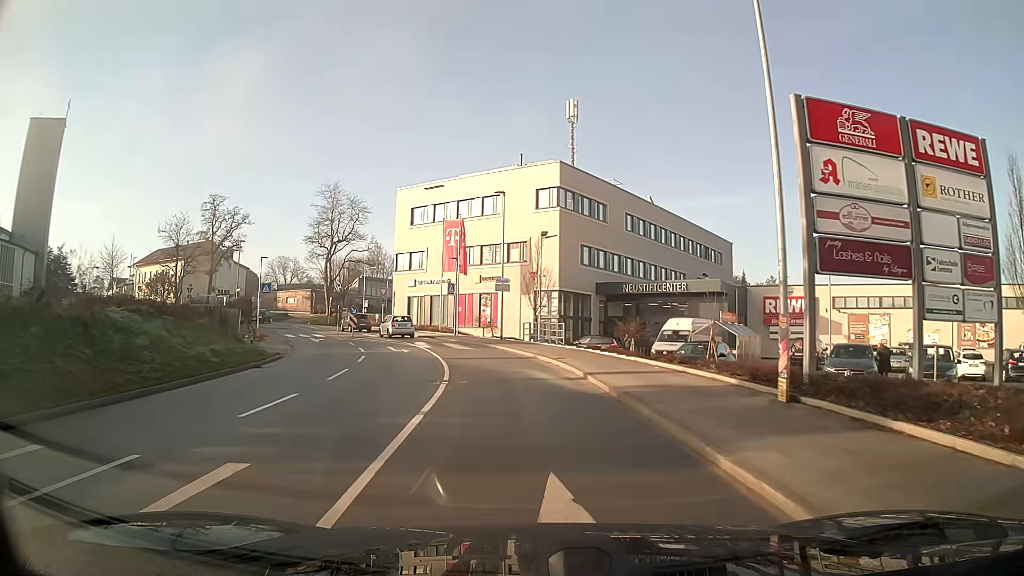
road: tertiary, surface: asphalt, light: Day
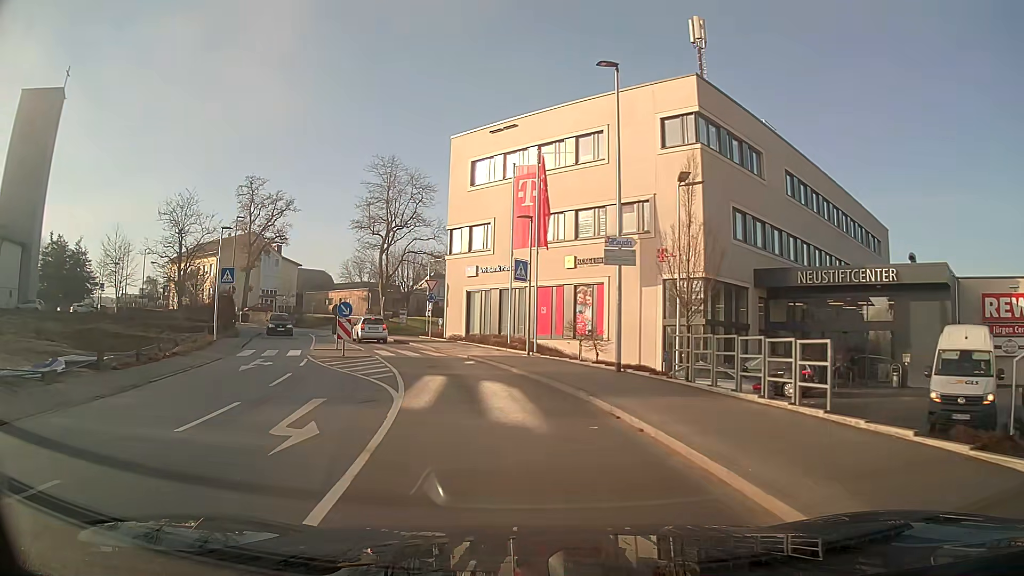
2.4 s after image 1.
(-1.2, +19.9) m; -9°
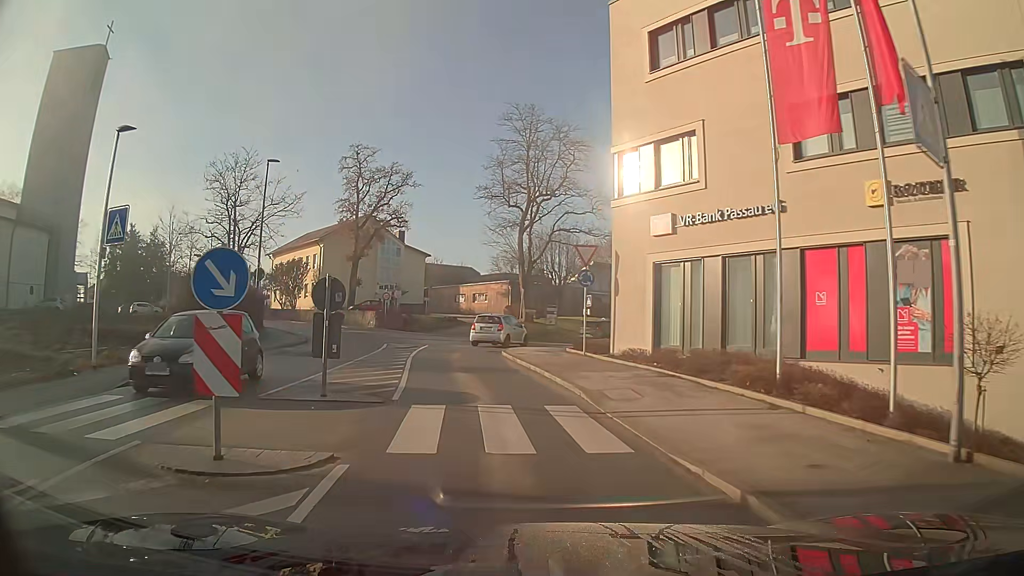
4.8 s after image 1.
(-2.1, +19.0) m; -13°
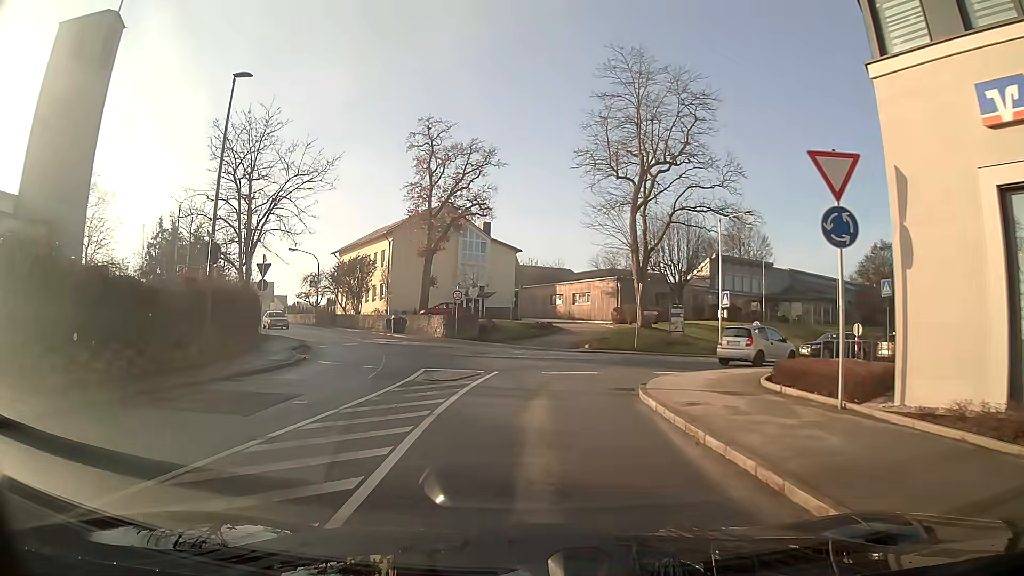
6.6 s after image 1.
(-1.0, +12.8) m; -8°
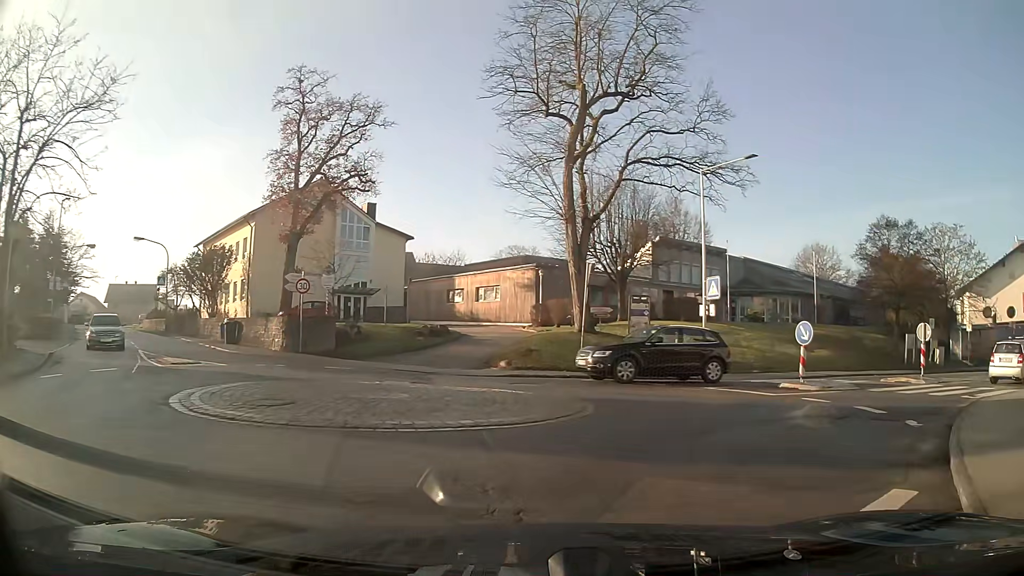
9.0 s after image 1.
(+0.6, +13.6) m; +11°
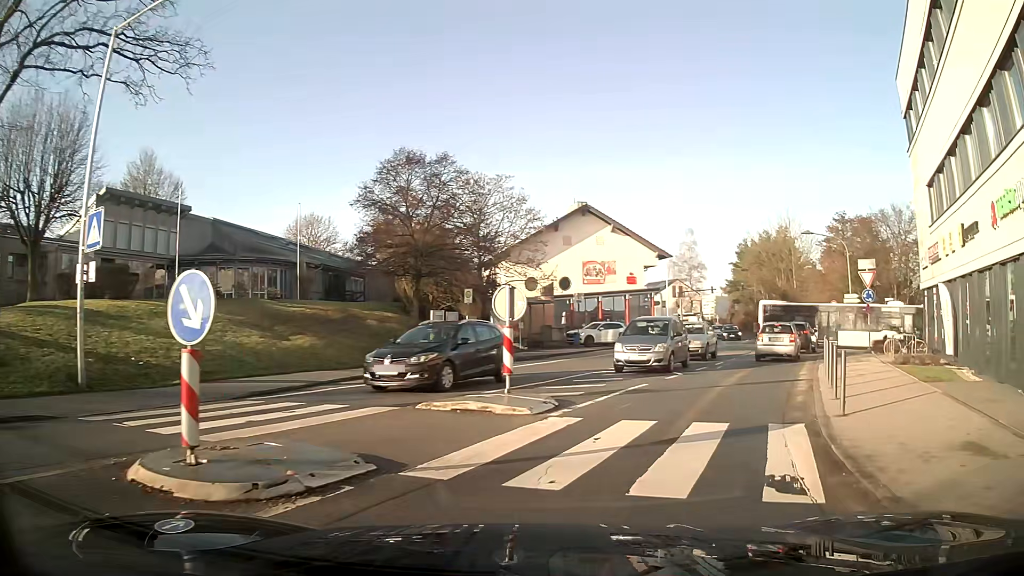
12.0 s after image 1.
(+4.4, +11.6) m; +41°
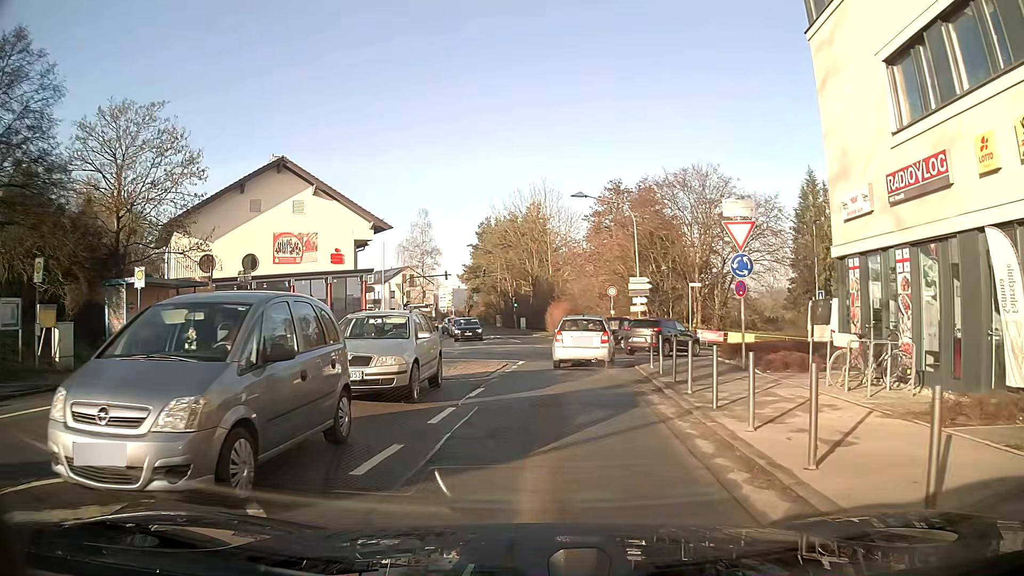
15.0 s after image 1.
(+3.4, +14.0) m; +22°
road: unclassified
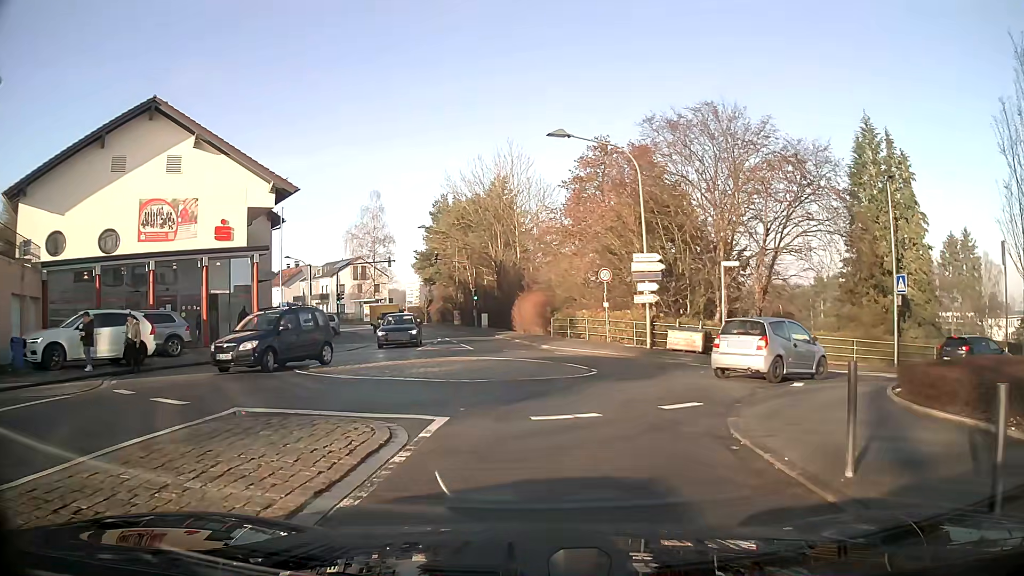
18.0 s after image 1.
(+0.3, +12.8) m; +2°
(+1, +10) (+7, +17) (+17, +20) (+26, +22) (+35, +26) (+45, +29) (+55, +32) (+64, +34) (+74, +37) (+83, +41) m
